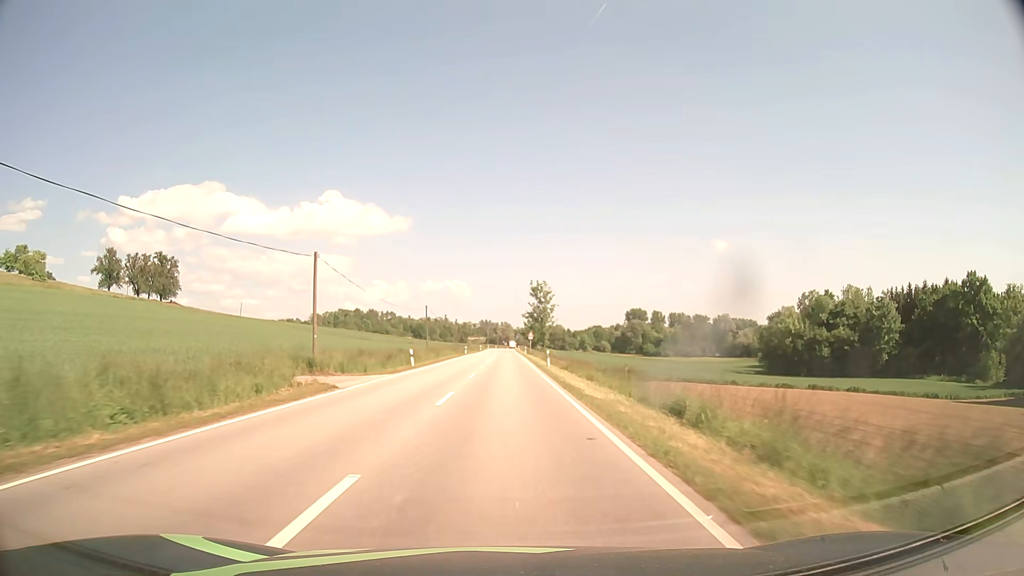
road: secondary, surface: asphalt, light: Day
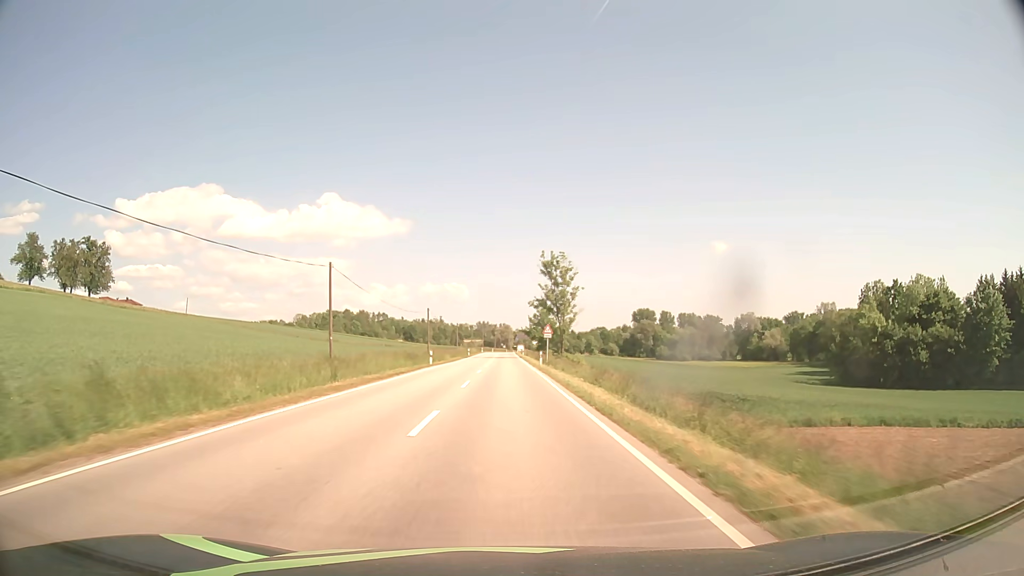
(0.0, +41.0) m; 0°
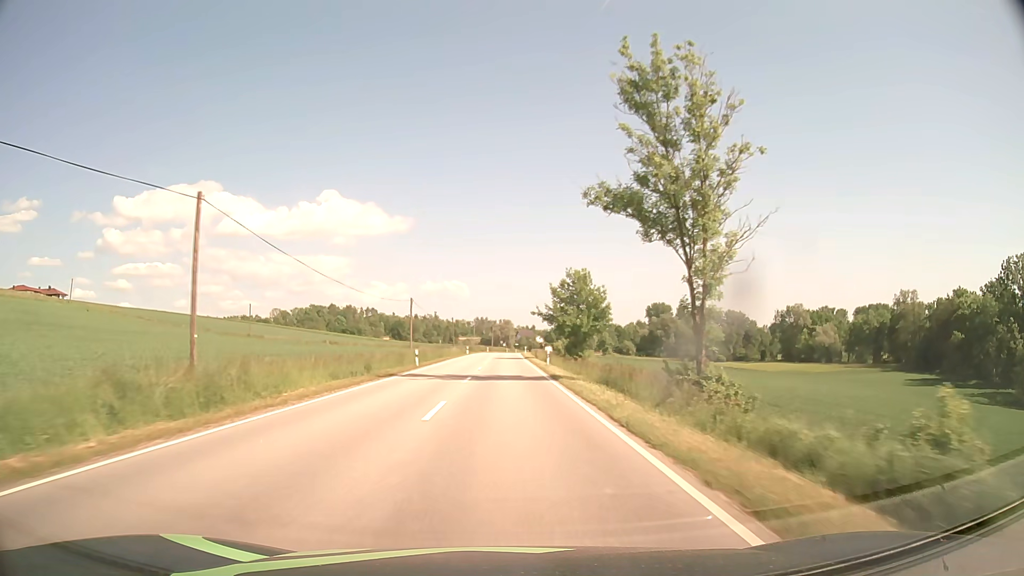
(0.0, +58.1) m; 0°
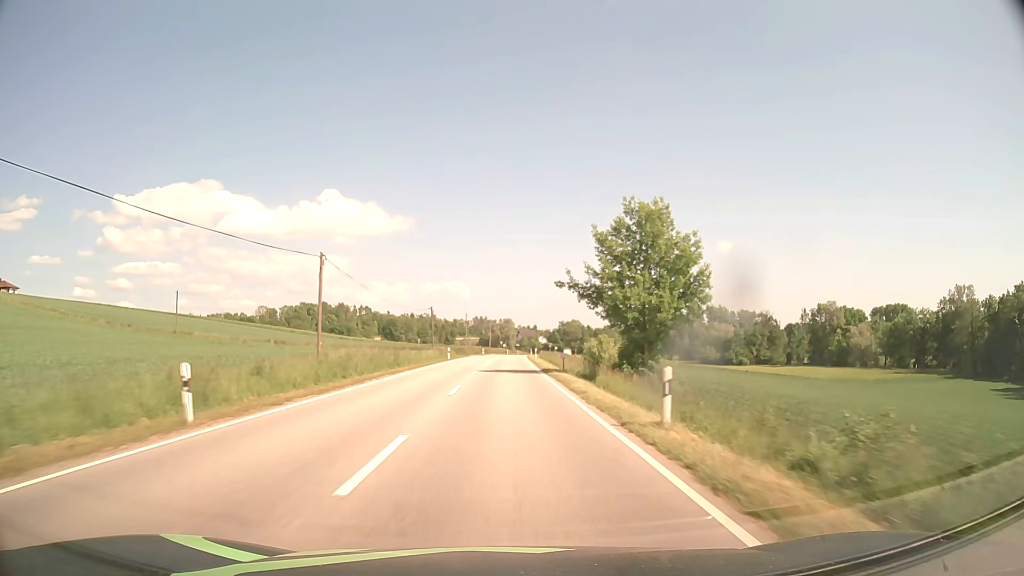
(0.0, +30.2) m; 0°
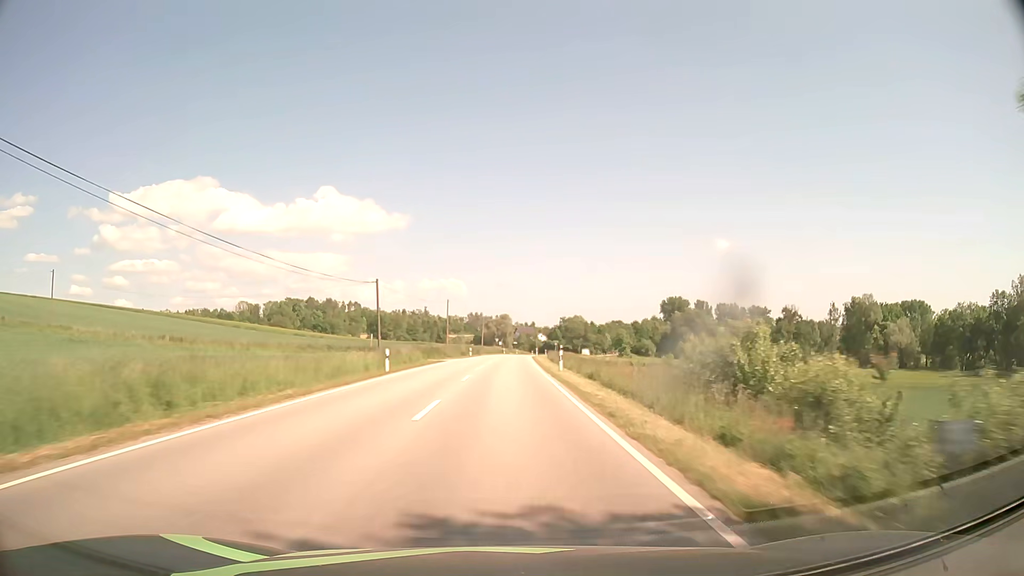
(0.0, +30.3) m; 0°
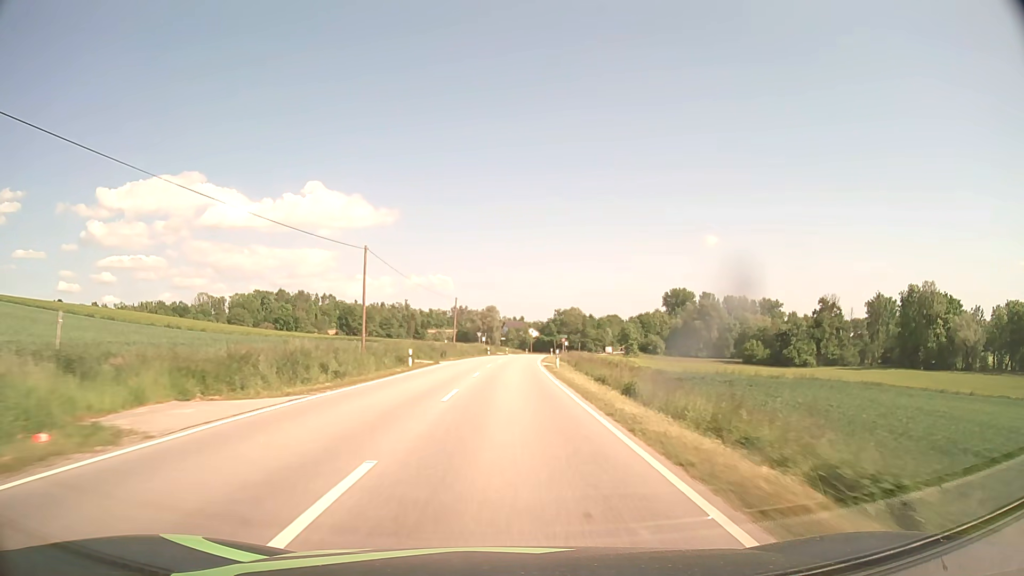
(+0.1, +43.8) m; +1°
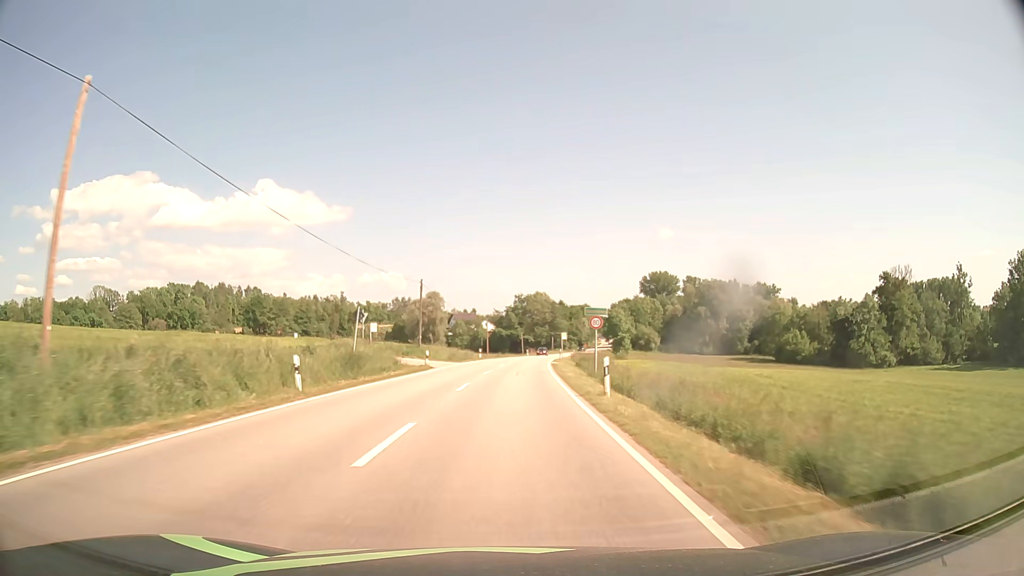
(+2.0, +67.8) m; +4°
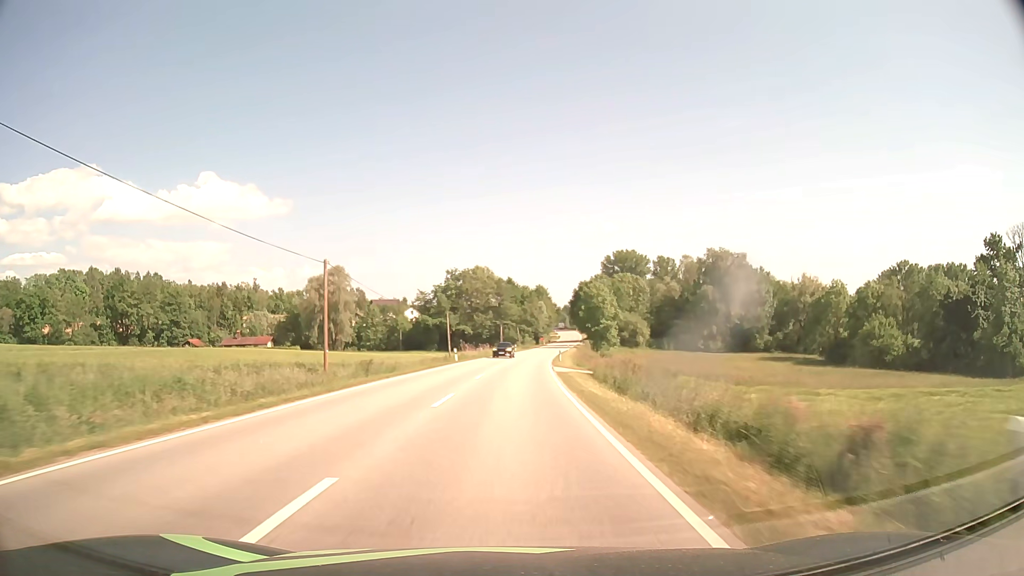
(+2.8, +64.5) m; +5°
(0, +10) (0, +20) (+1, +30) (+1, +40) (+2, +50) (+2, +60) (+3, +70) (+4, +80) (+5, +90) (+7, +100) m
